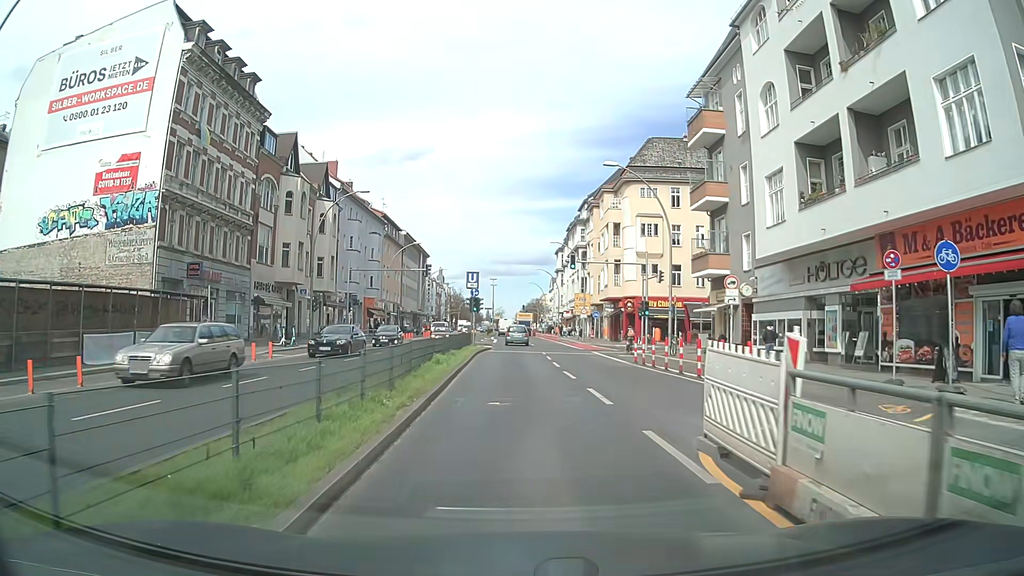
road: primary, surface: asphalt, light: Day
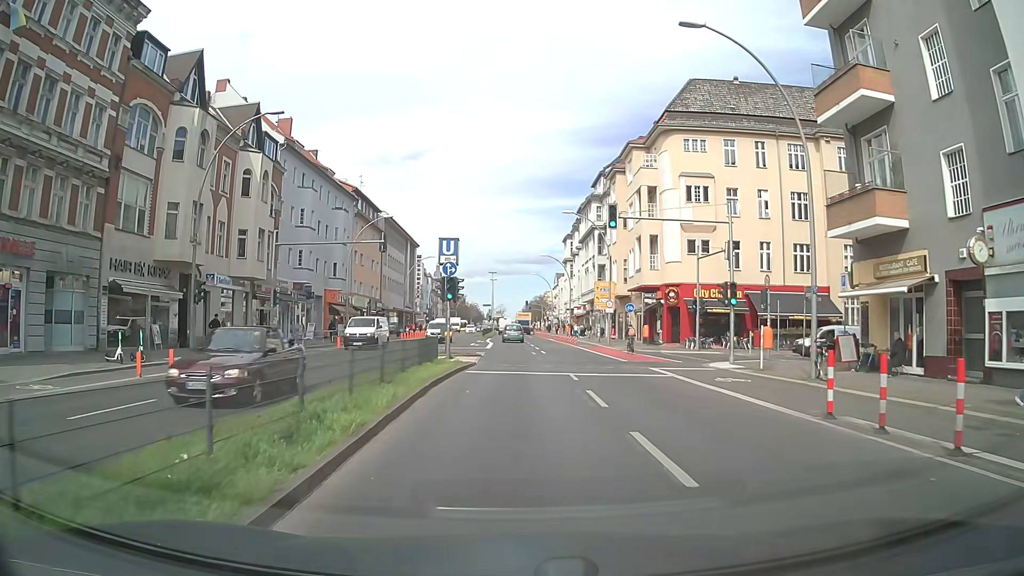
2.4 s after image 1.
(+0.1, +17.9) m; +1°
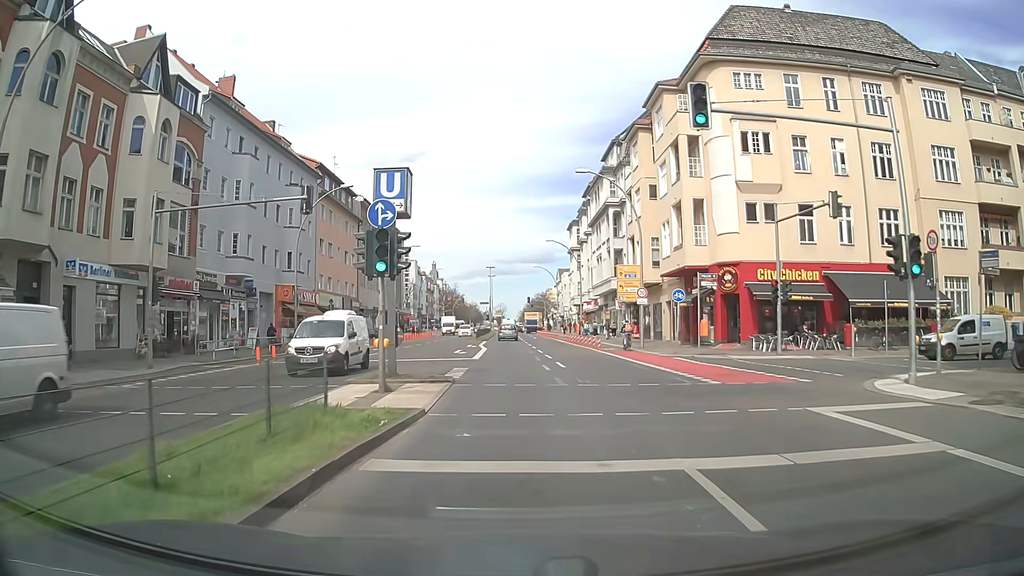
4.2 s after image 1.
(-0.1, +13.5) m; 0°
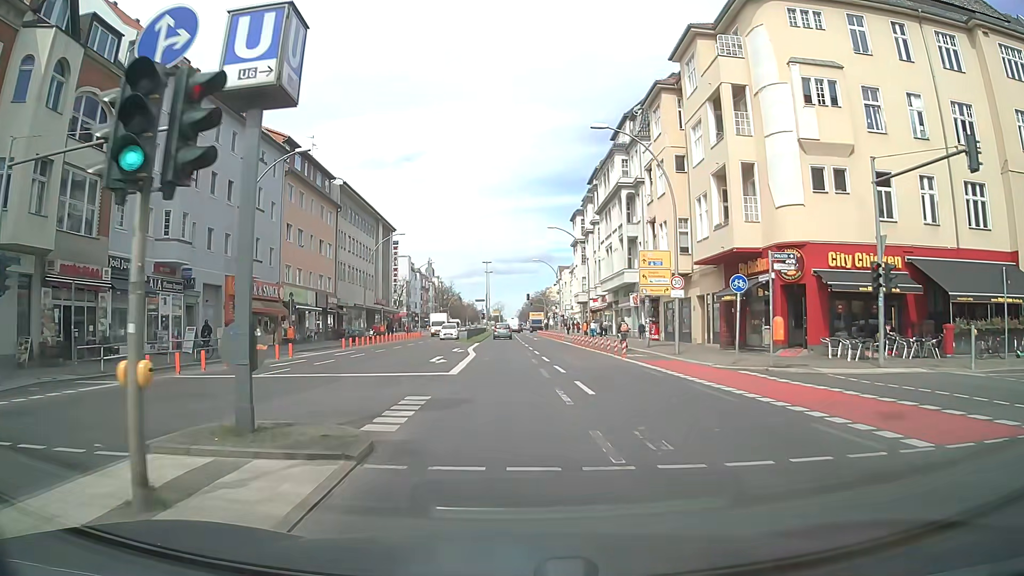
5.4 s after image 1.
(0.0, +9.0) m; 0°
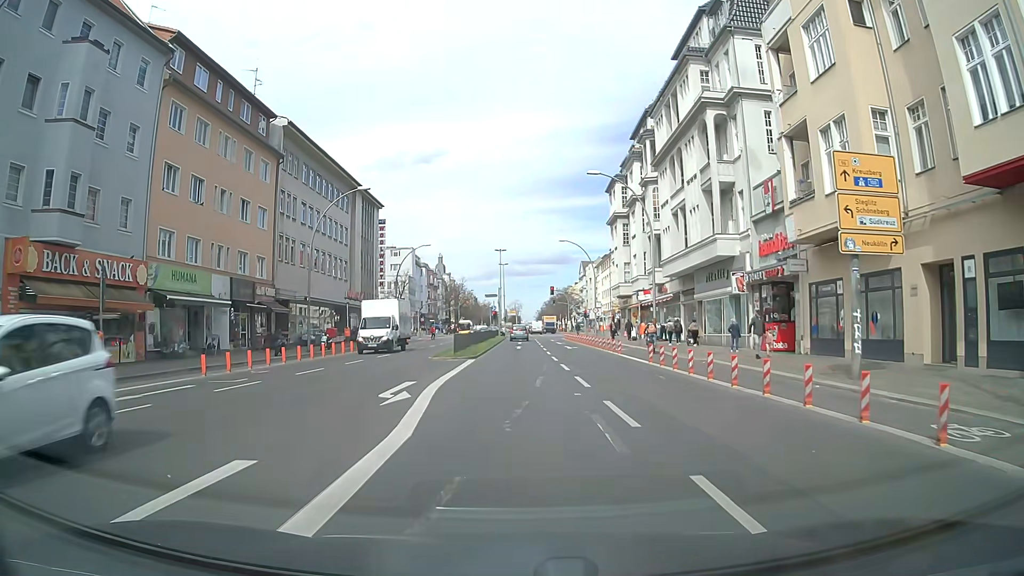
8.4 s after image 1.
(-0.3, +22.6) m; -2°
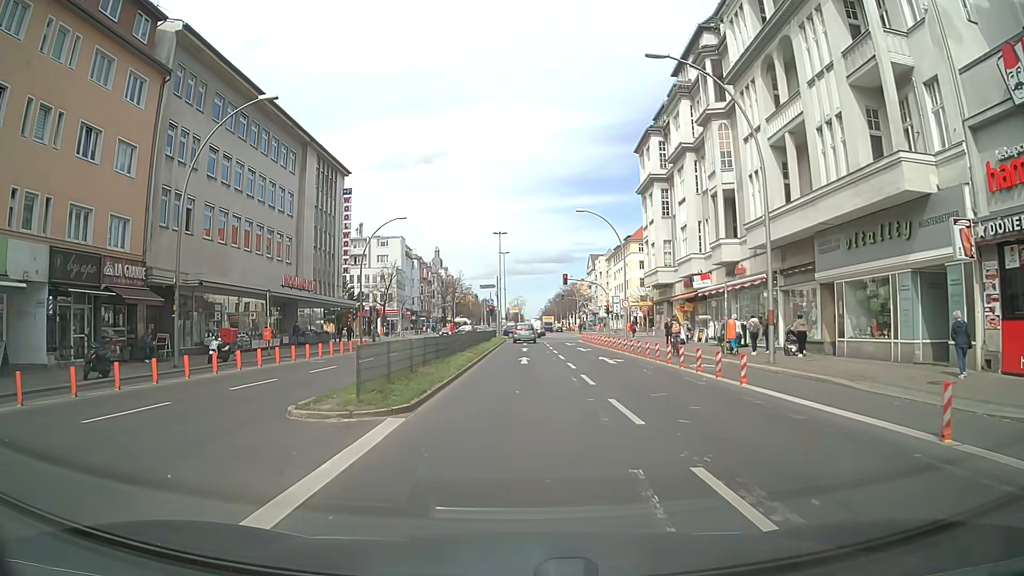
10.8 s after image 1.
(+0.1, +17.9) m; 0°
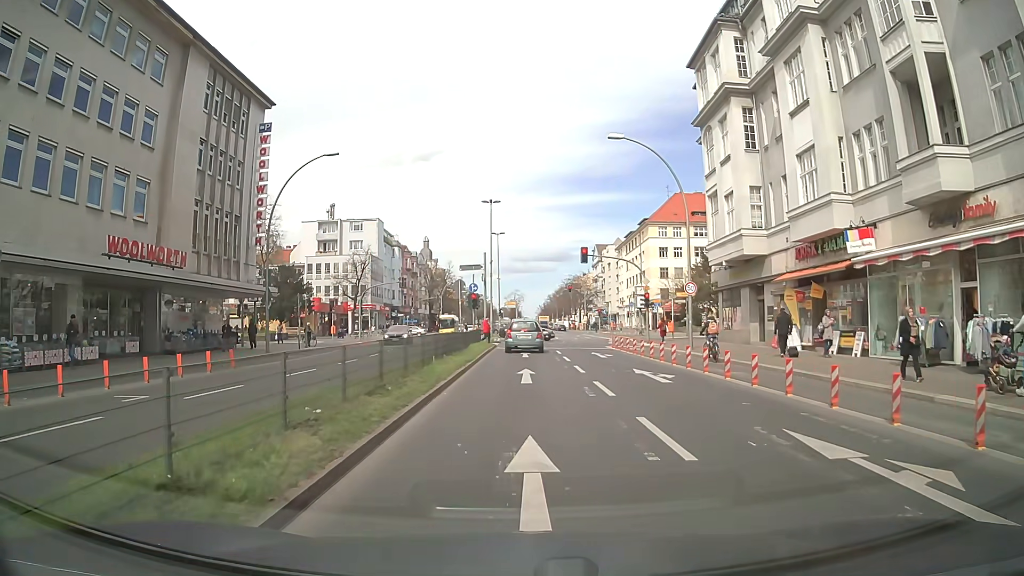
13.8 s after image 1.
(+0.1, +20.6) m; +1°
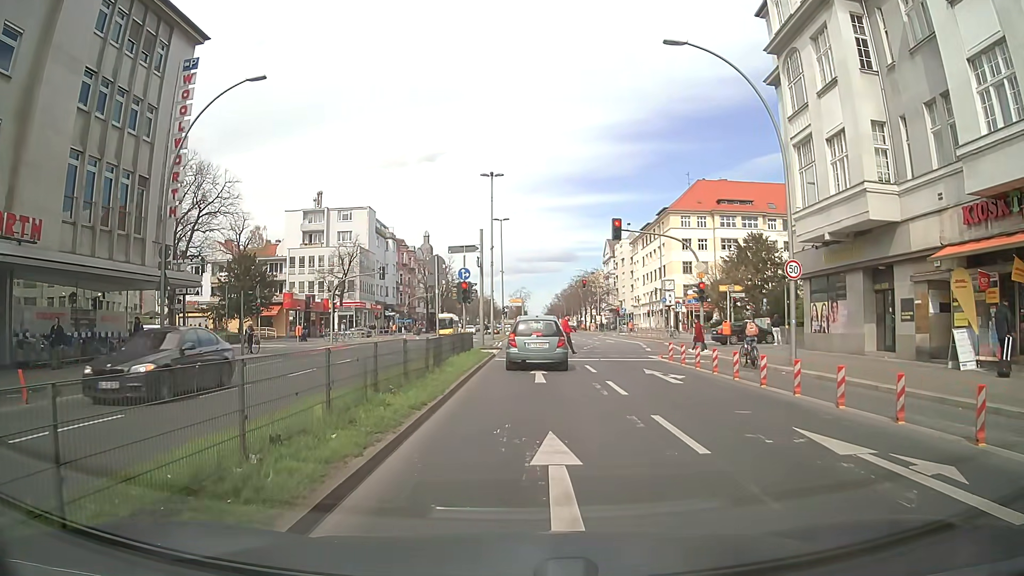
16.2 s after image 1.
(-0.2, +11.5) m; -2°
